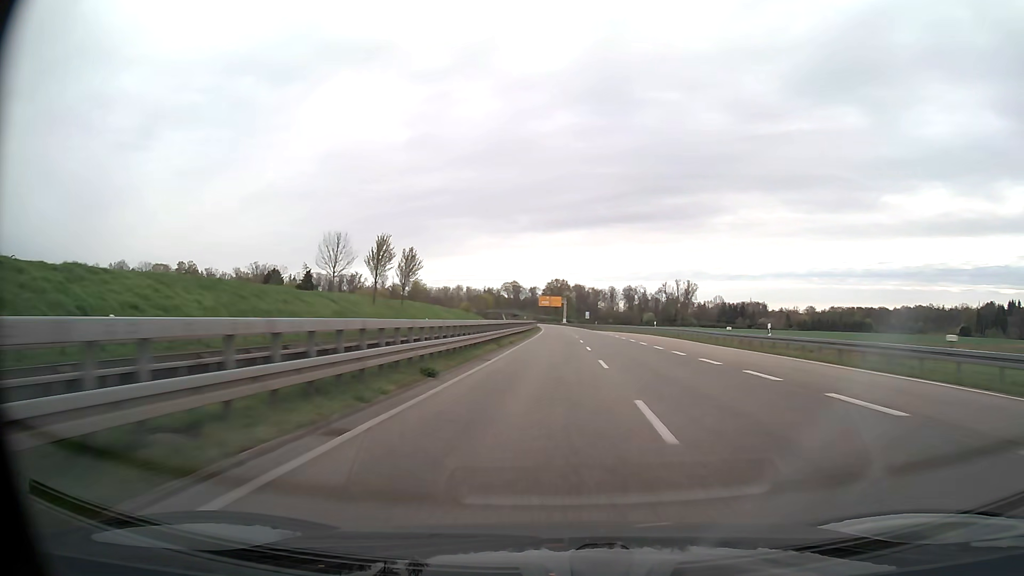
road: trunk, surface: asphalt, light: Day
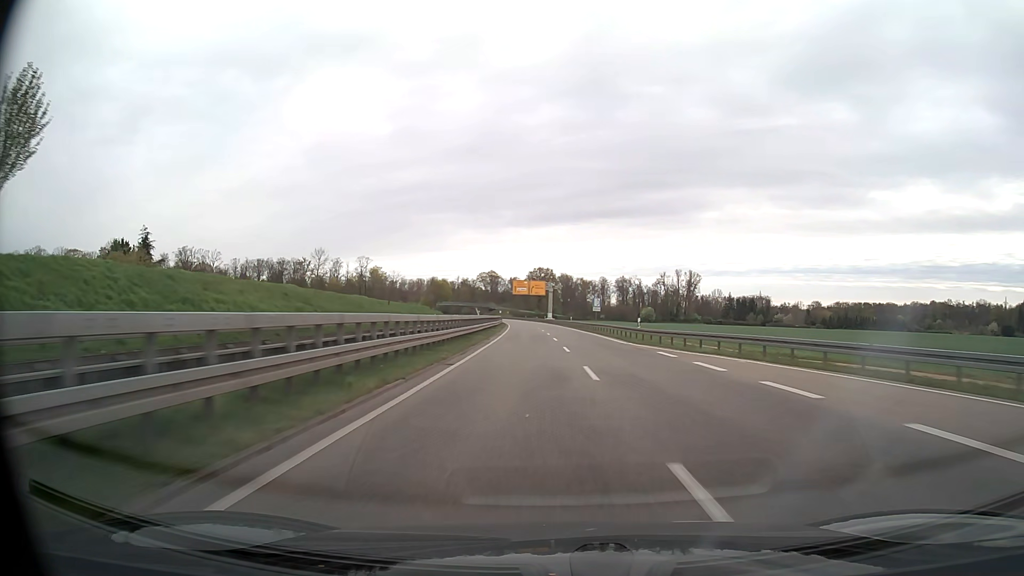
(+0.9, +64.4) m; +1°
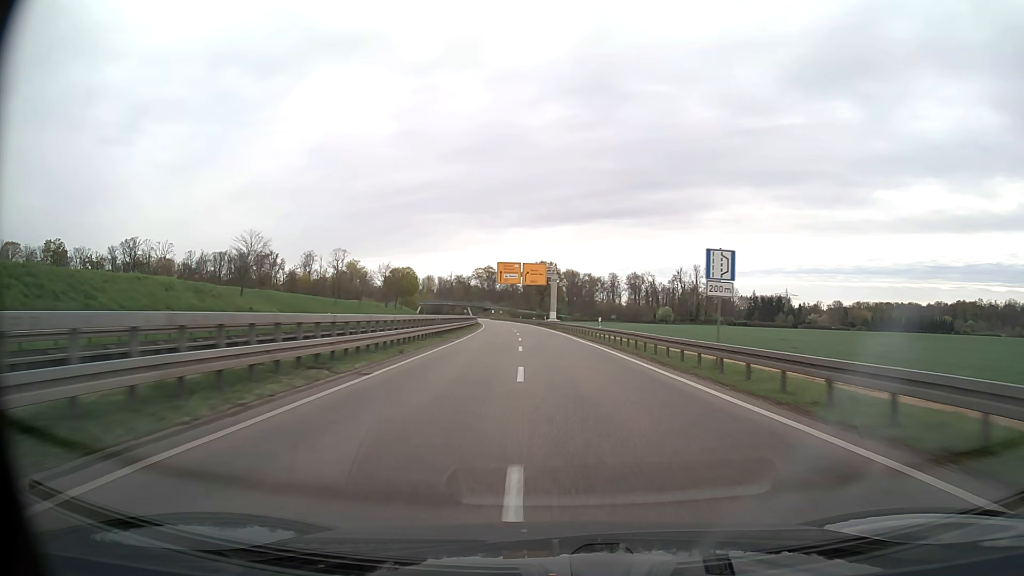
(-0.1, +47.9) m; 0°
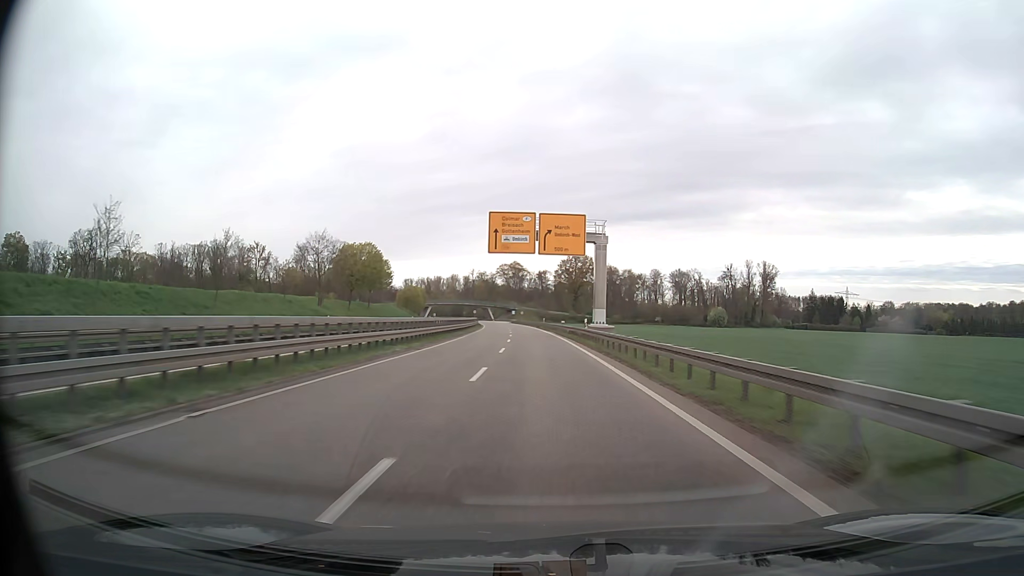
(-0.9, +47.1) m; -3°
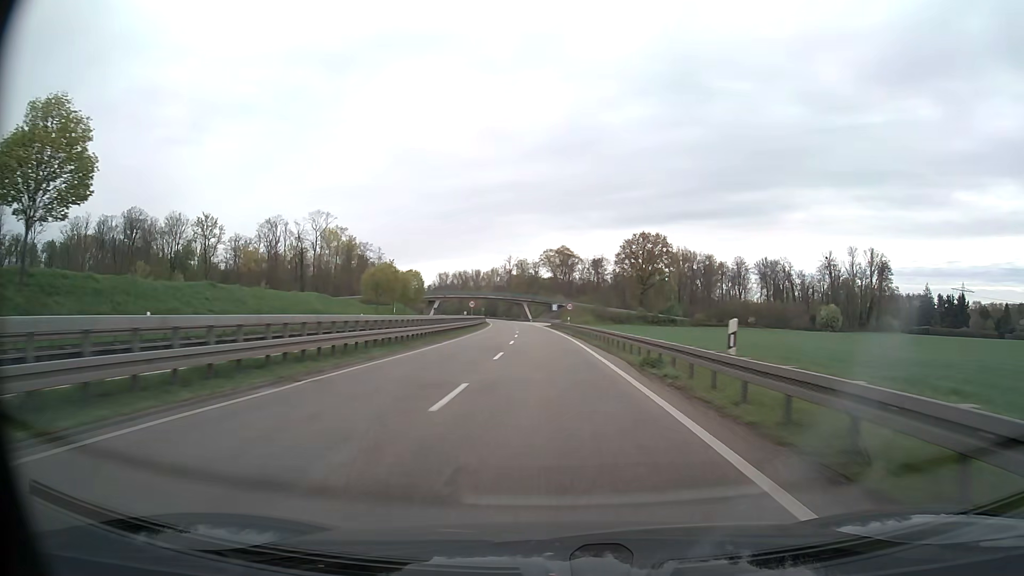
(-3.3, +76.1) m; -4°
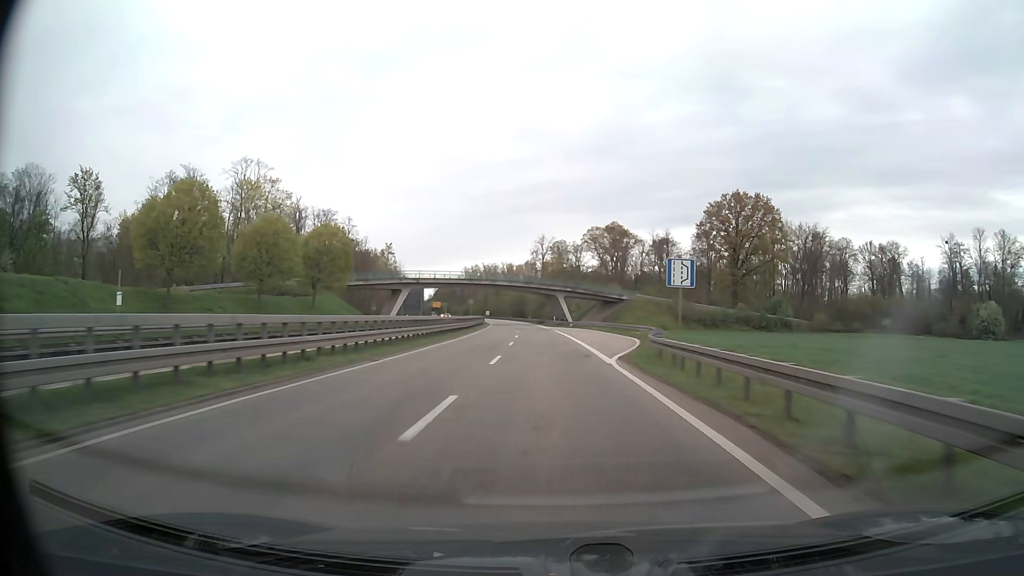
(-2.4, +73.6) m; -3°
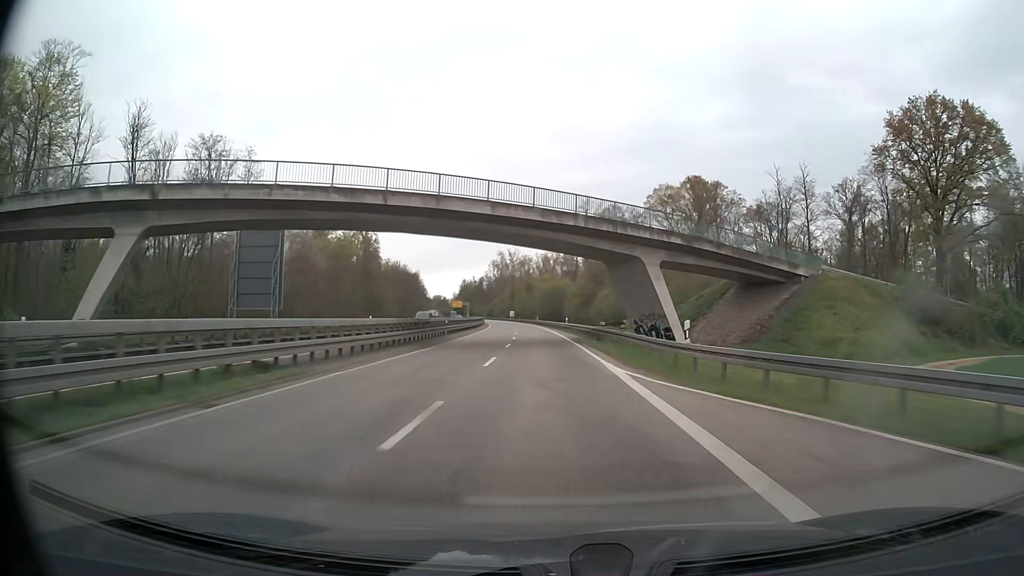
(-2.1, +71.7) m; -3°
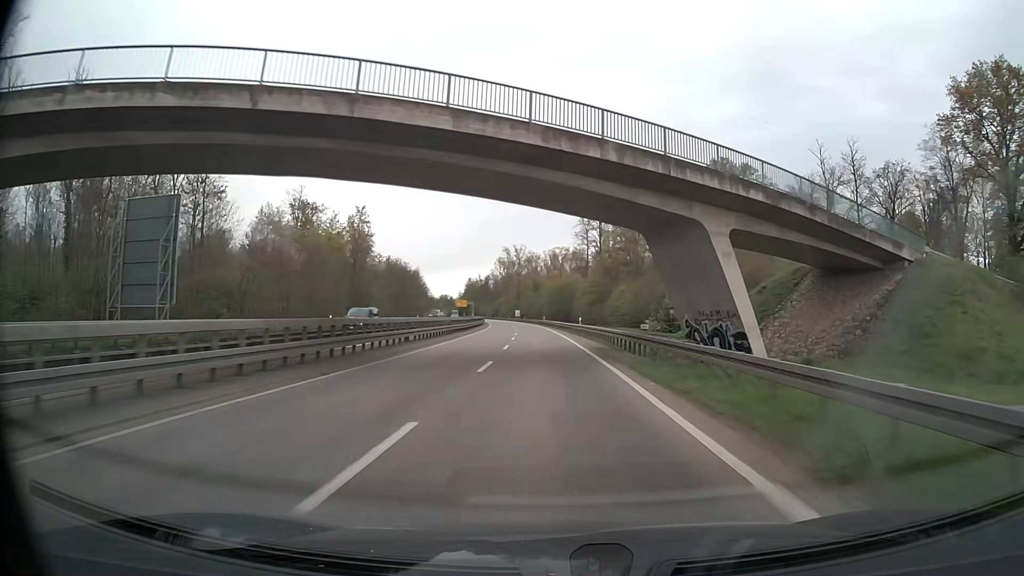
(-0.1, +14.2) m; -1°
(0, +10) (0, +20) (-1, +30) (-1, +40) (-1, +50) (-2, +60) (-3, +70) (-3, +80) (-4, +90) (-5, +100) m
